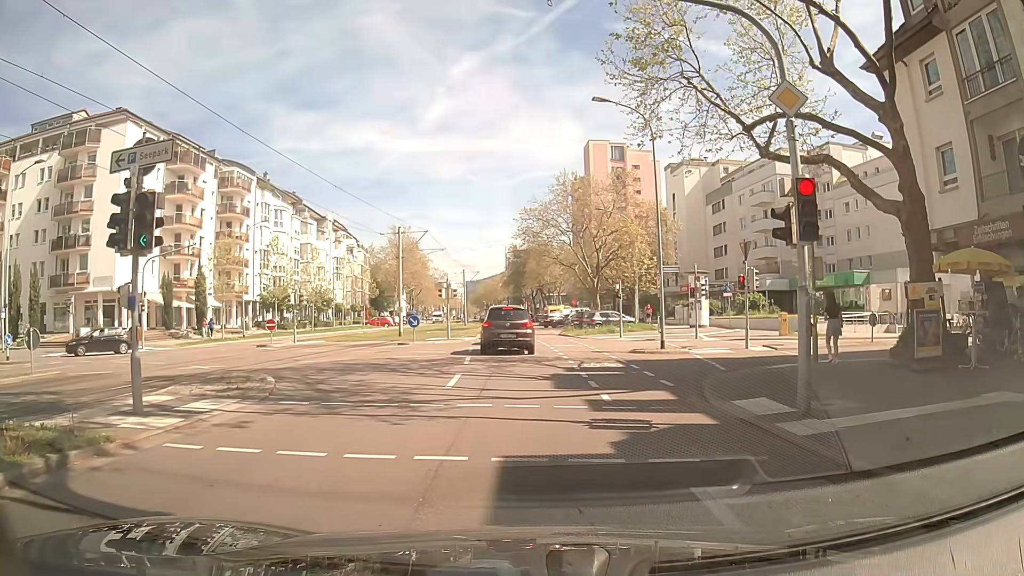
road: tertiary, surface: asphalt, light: Day
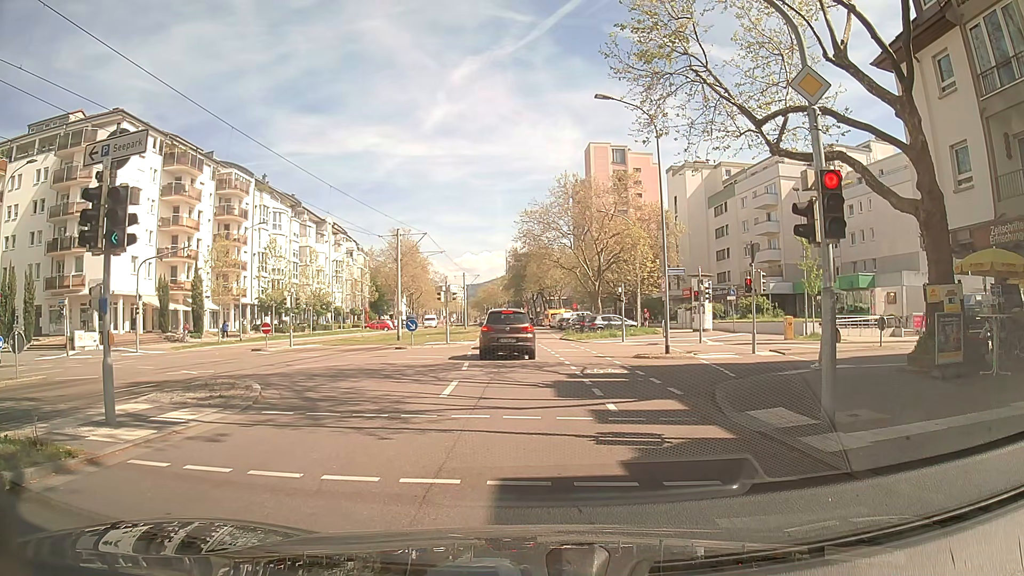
(0.0, +0.8) m; 0°
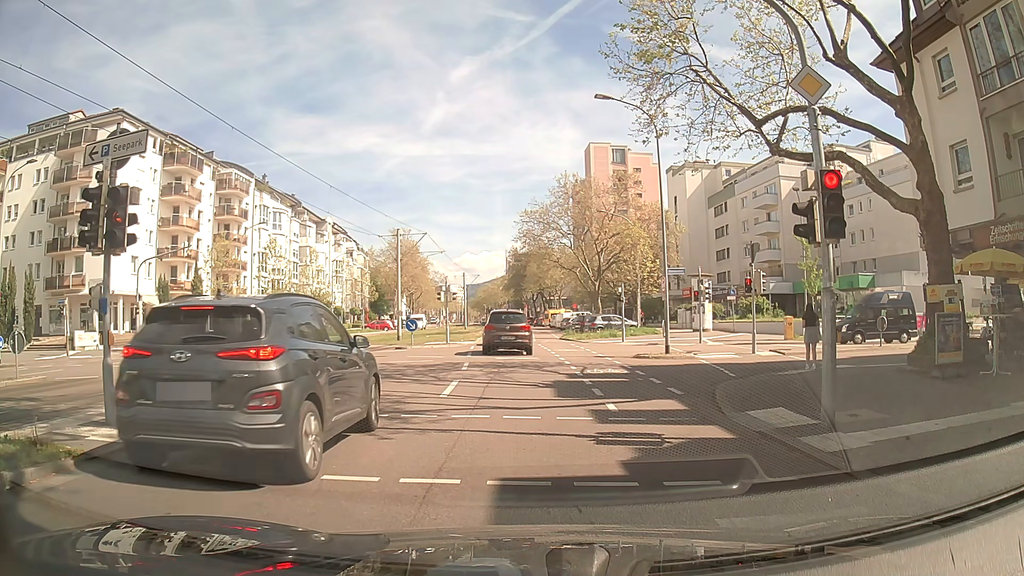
(0.0, 0.0) m; 0°
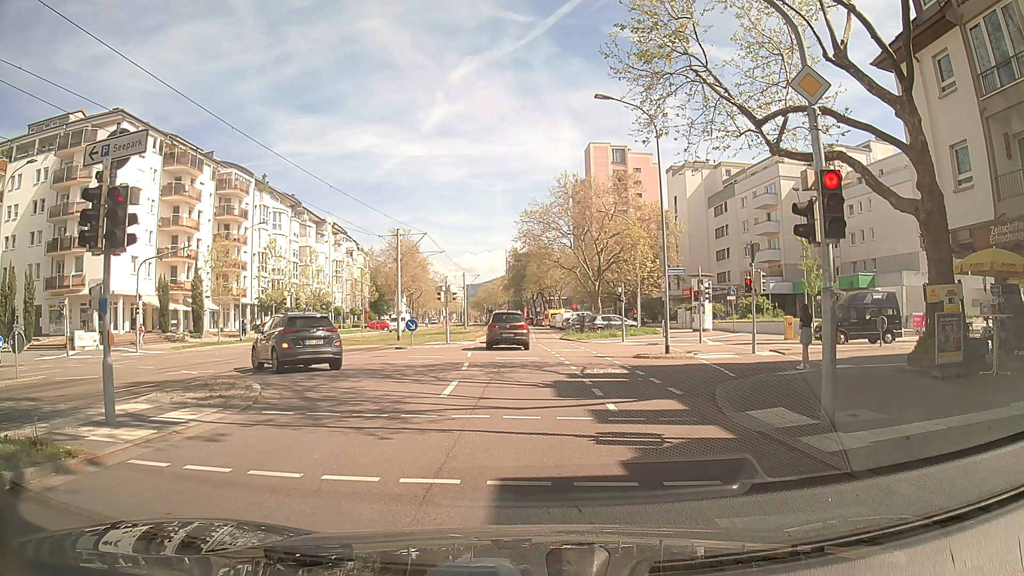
(0.0, 0.0) m; 0°
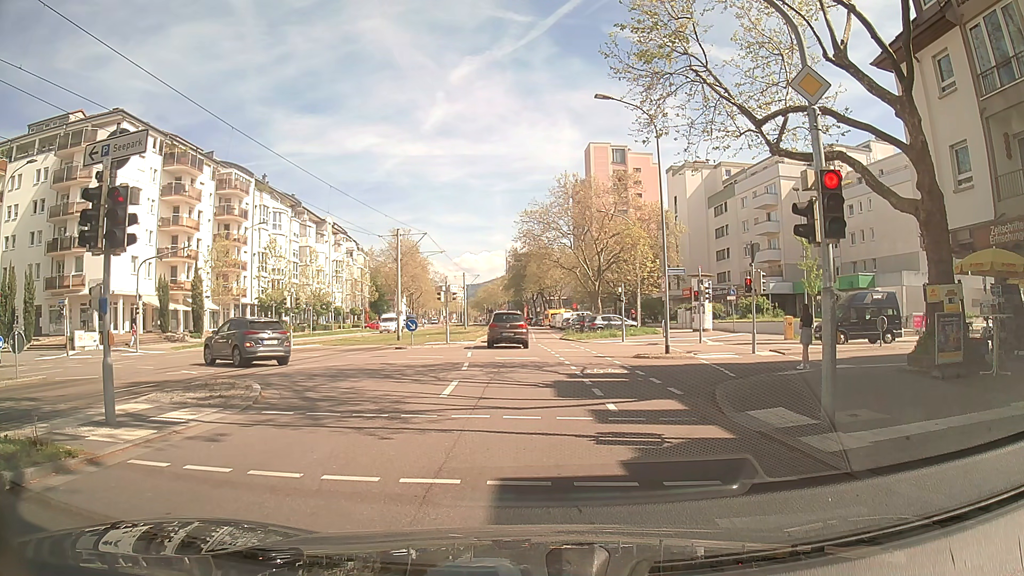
(0.0, 0.0) m; 0°
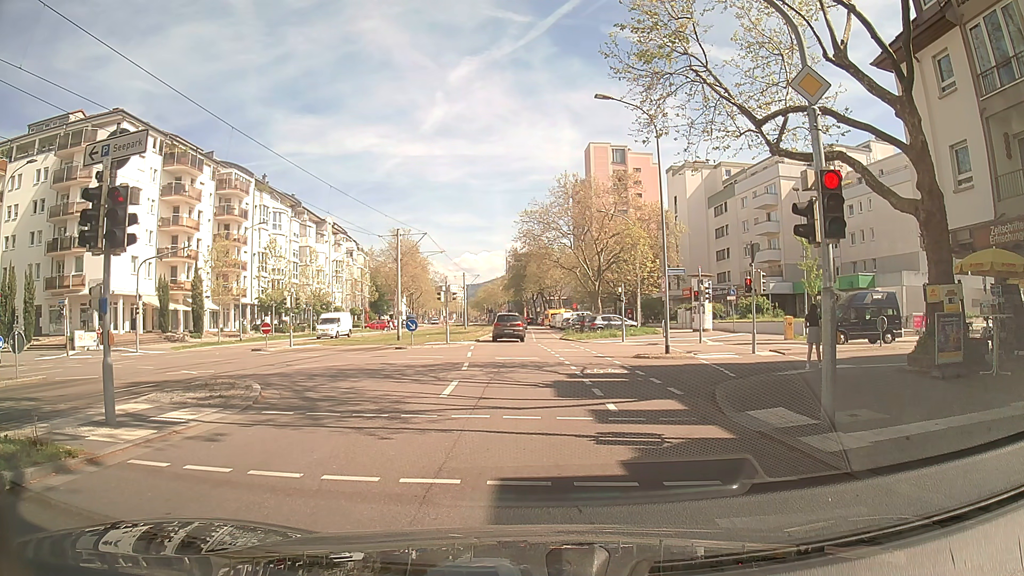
(0.0, 0.0) m; 0°
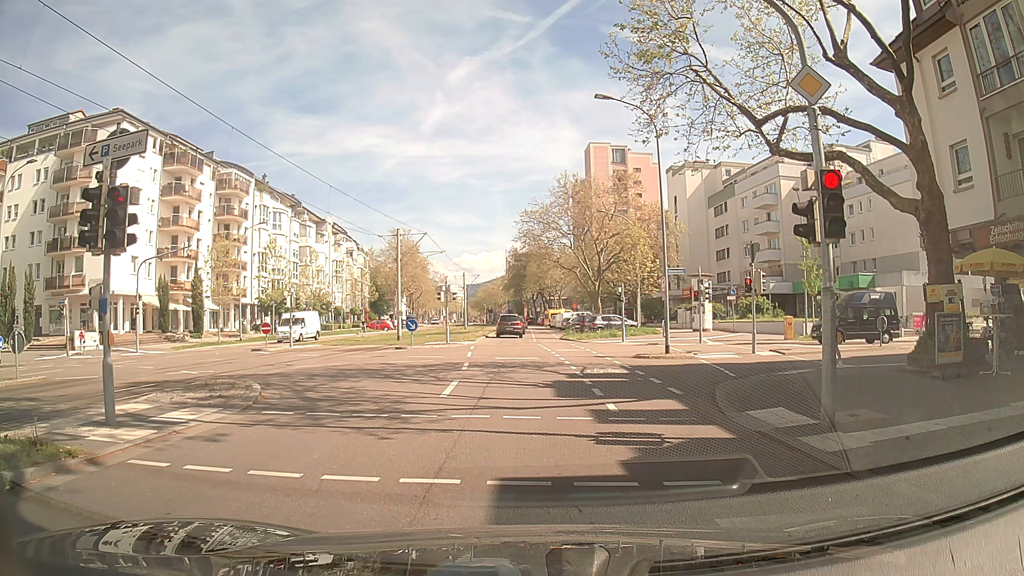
(0.0, 0.0) m; 0°
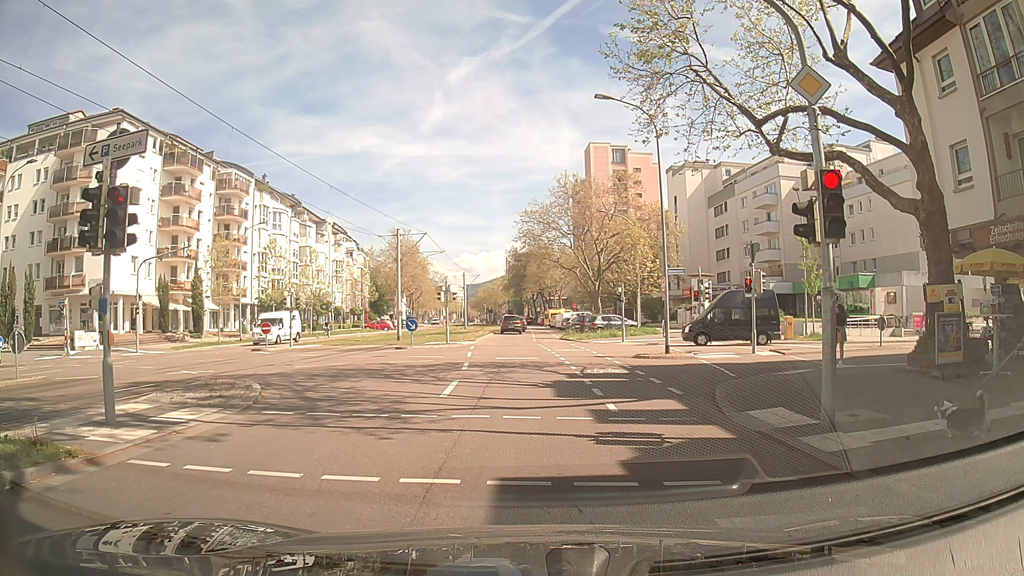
(0.0, 0.0) m; 0°
